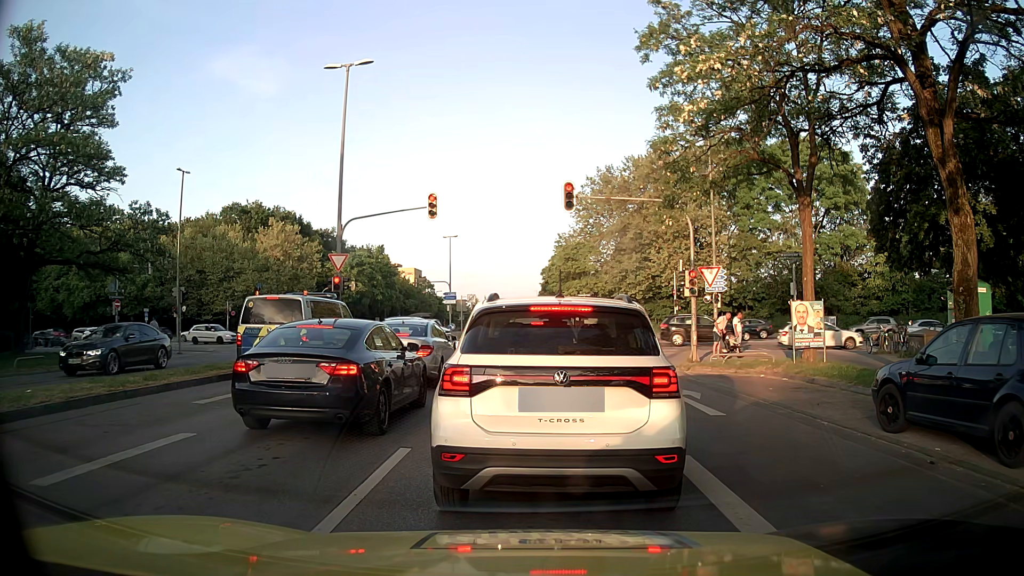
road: secondary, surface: asphalt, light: Day
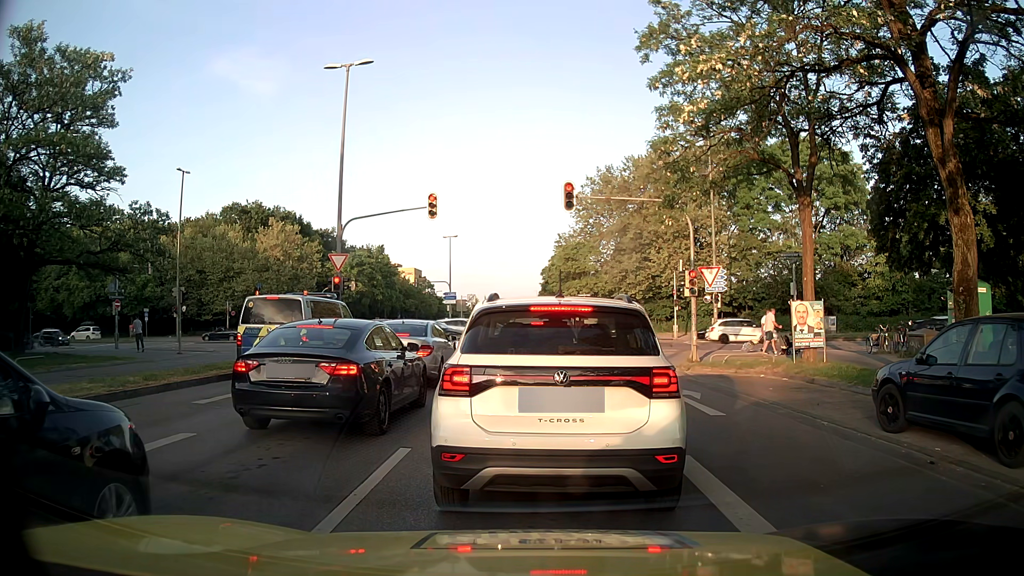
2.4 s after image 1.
(0.0, 0.0) m; 0°
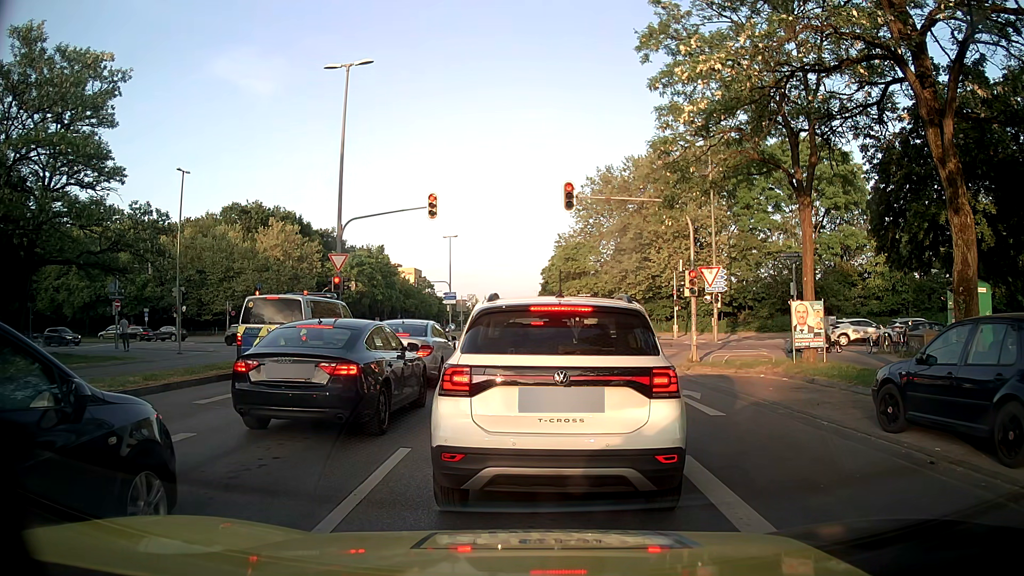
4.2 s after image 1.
(0.0, 0.0) m; 0°
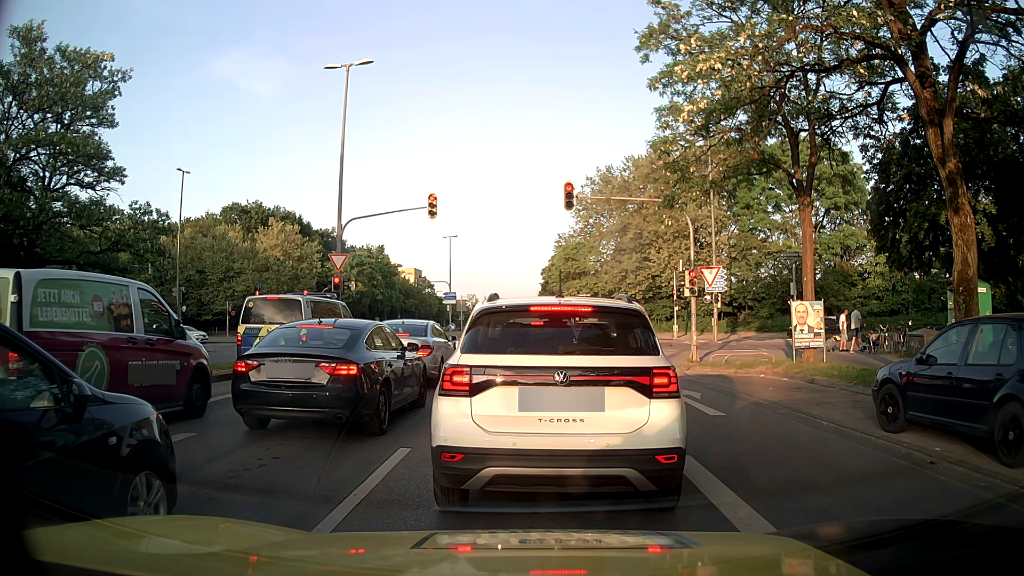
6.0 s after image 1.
(0.0, 0.0) m; 0°
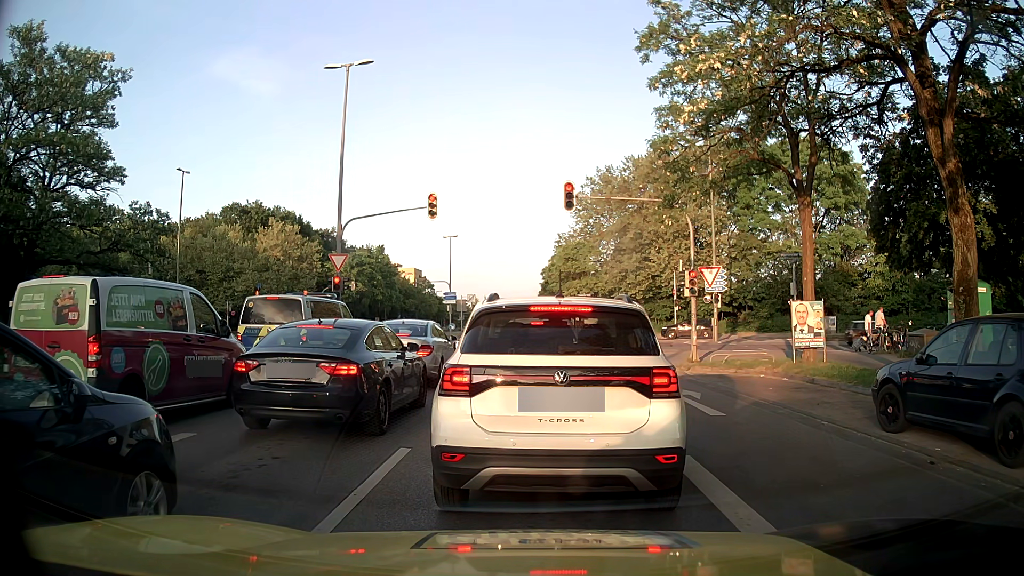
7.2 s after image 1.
(0.0, 0.0) m; 0°
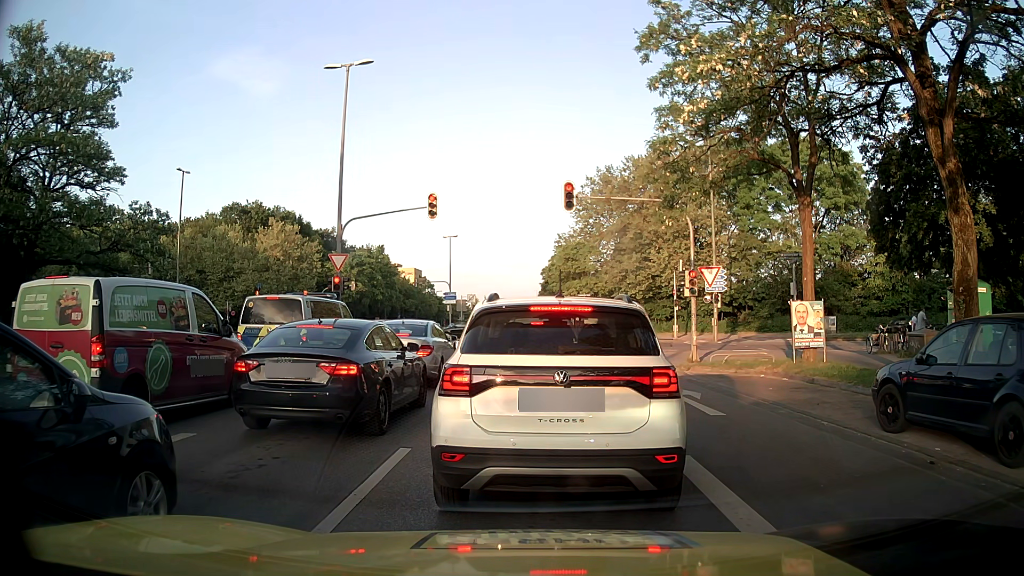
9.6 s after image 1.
(0.0, 0.0) m; 0°
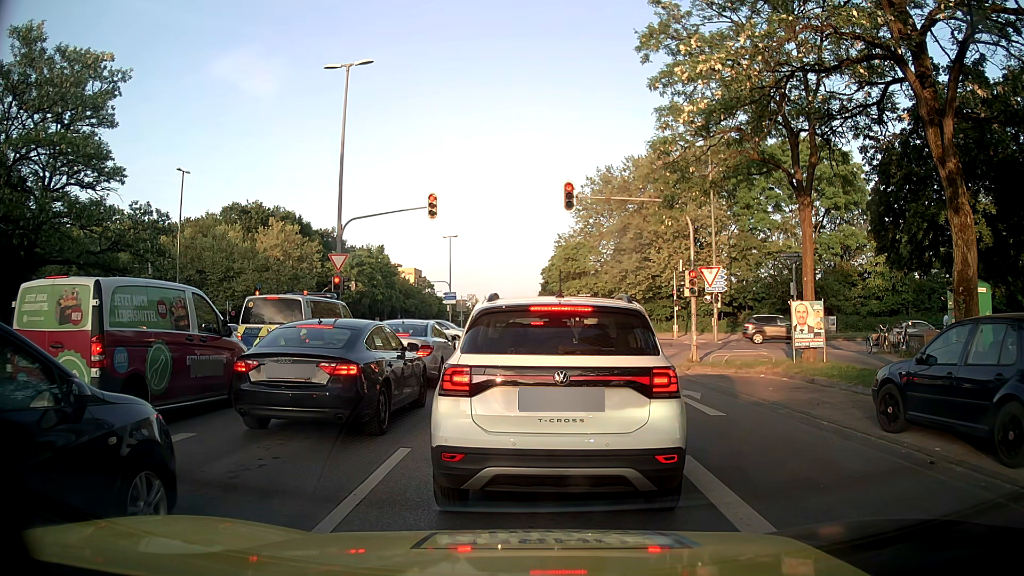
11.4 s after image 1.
(0.0, 0.0) m; 0°
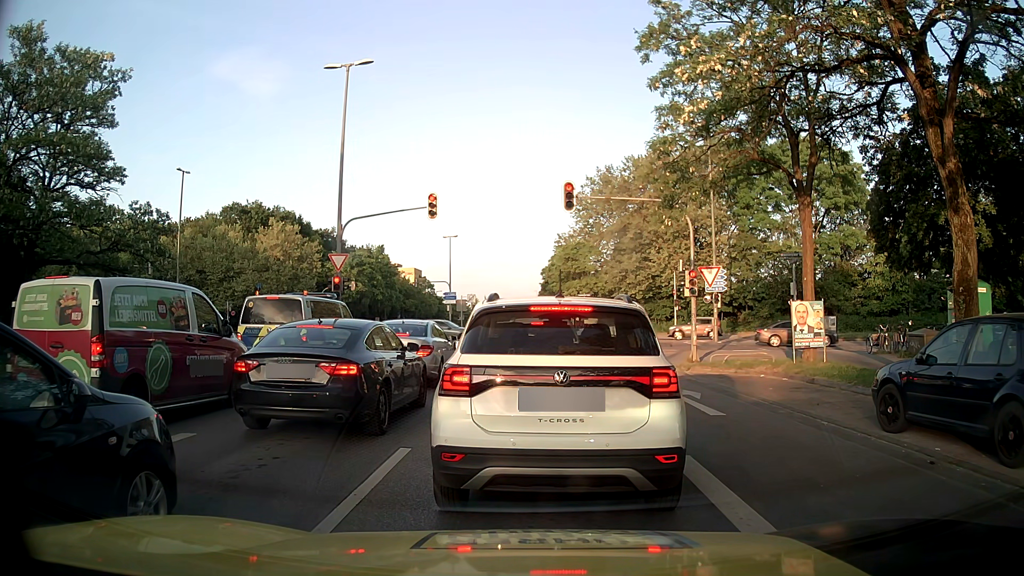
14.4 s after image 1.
(0.0, 0.0) m; 0°
(+1, +10) (+1, +20) (+2, +30) (+3, +40) (+3, +50) (+4, +60) (+5, +70) (+5, +80) (+5, +90) (+6, +100) m
